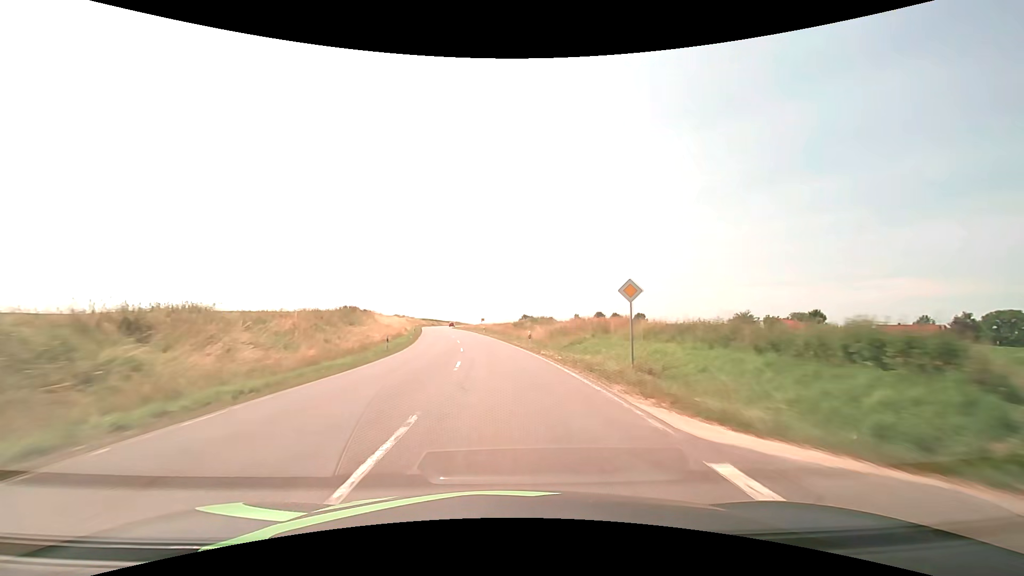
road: secondary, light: Day
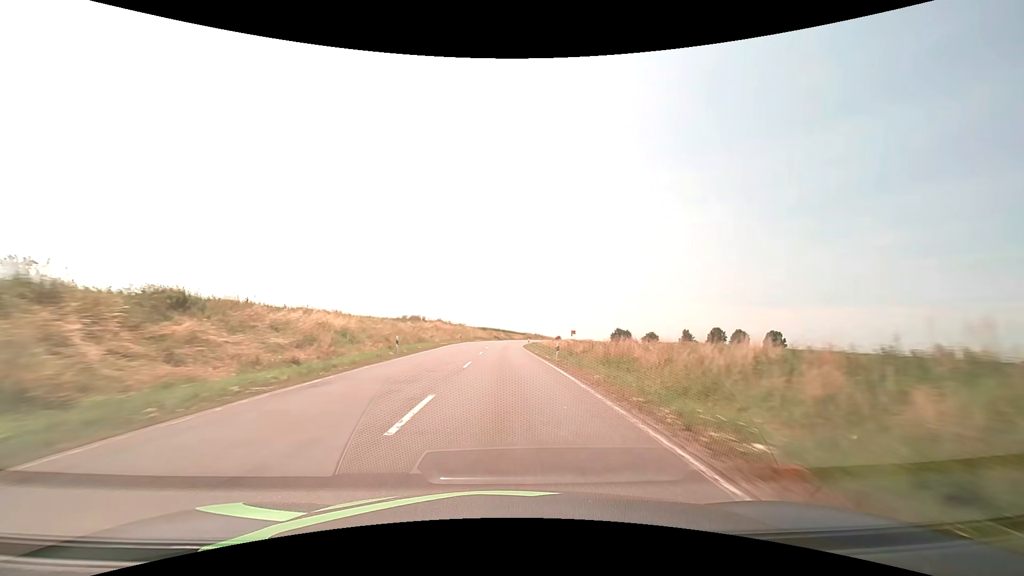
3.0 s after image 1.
(-6.8, +71.8) m; -9°
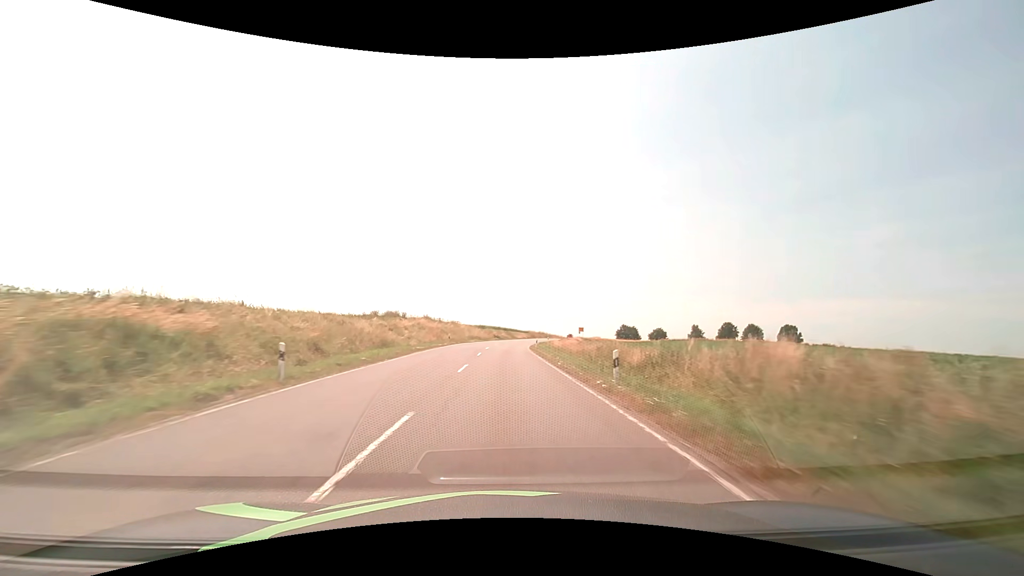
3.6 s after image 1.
(0.0, +14.9) m; 0°
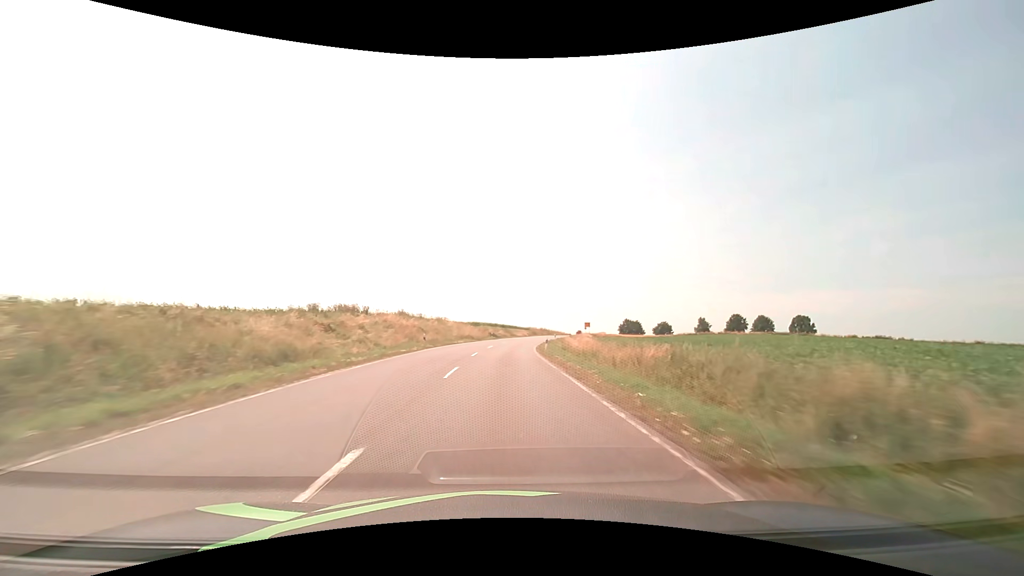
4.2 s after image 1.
(0.0, +15.0) m; 0°
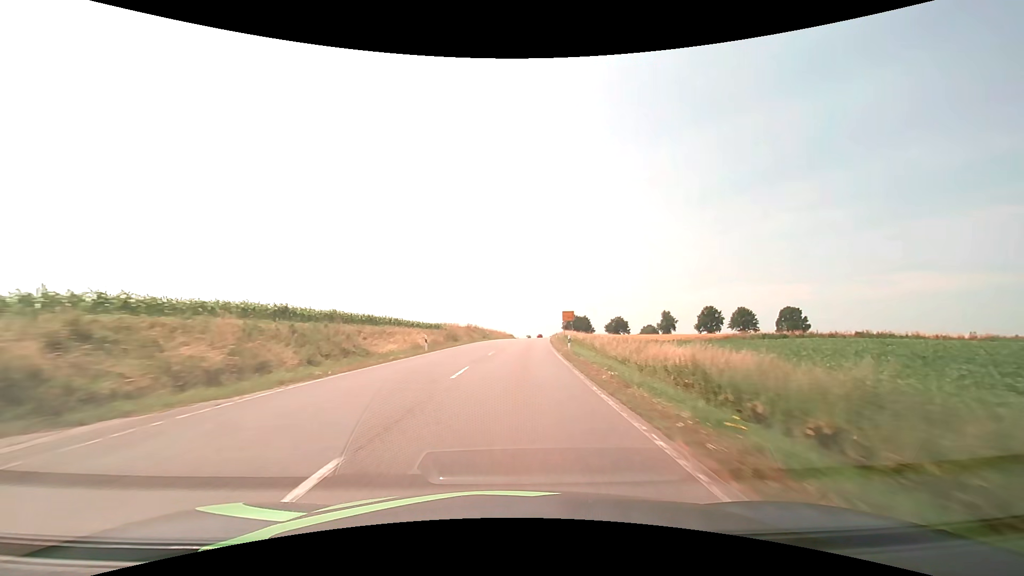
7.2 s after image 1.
(+4.3, +74.4) m; +8°
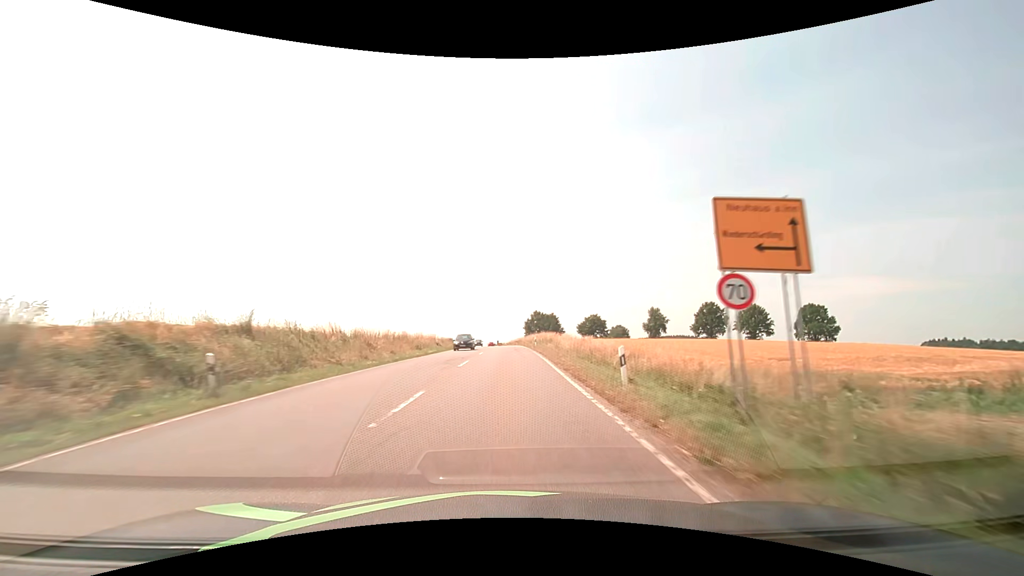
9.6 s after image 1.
(+3.1, +55.6) m; +5°
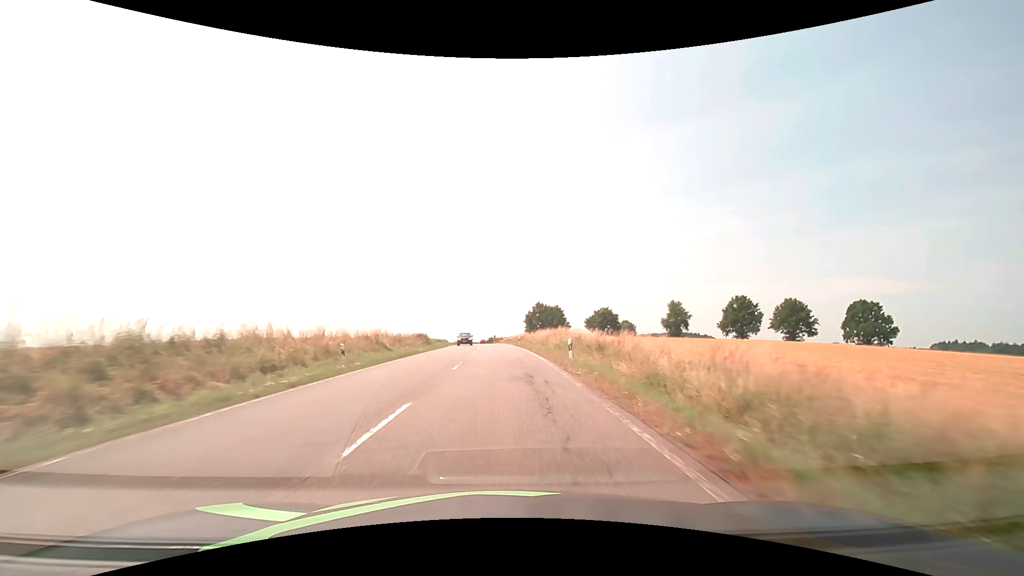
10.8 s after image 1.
(0.0, +26.4) m; 0°
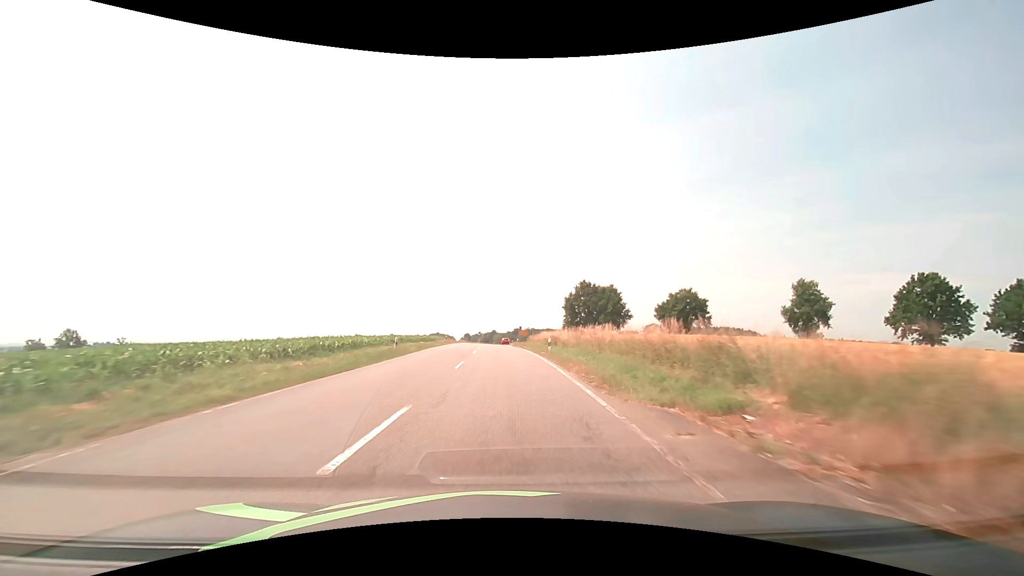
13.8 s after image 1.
(-1.3, +61.4) m; -3°
(0, +10) (0, +20) (0, +30) (-1, +40) (-1, +50) (-1, +60) (-1, +70) (-1, +80) (-2, +90) (-1, +100) m
